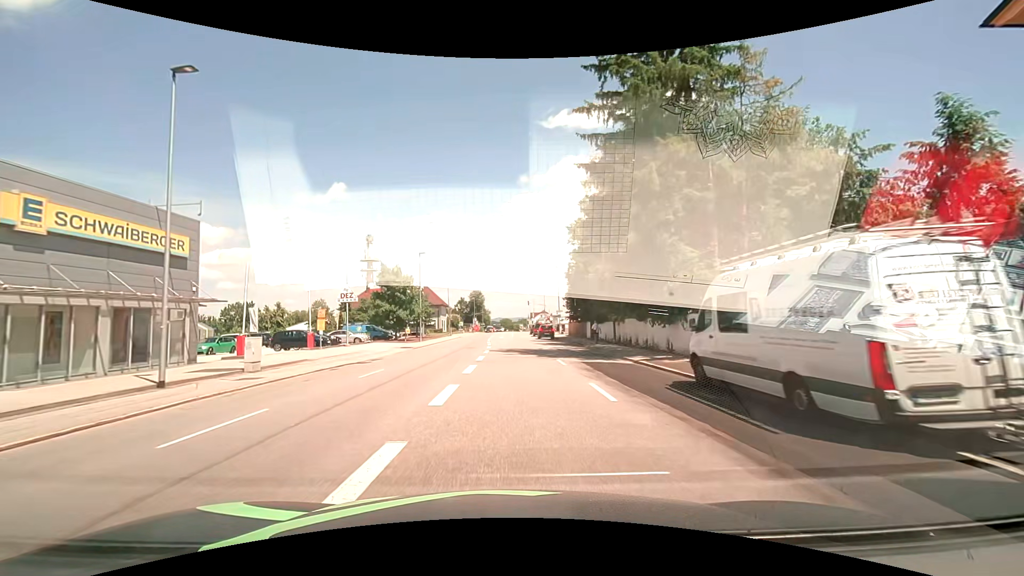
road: tertiary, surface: asphalt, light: Day
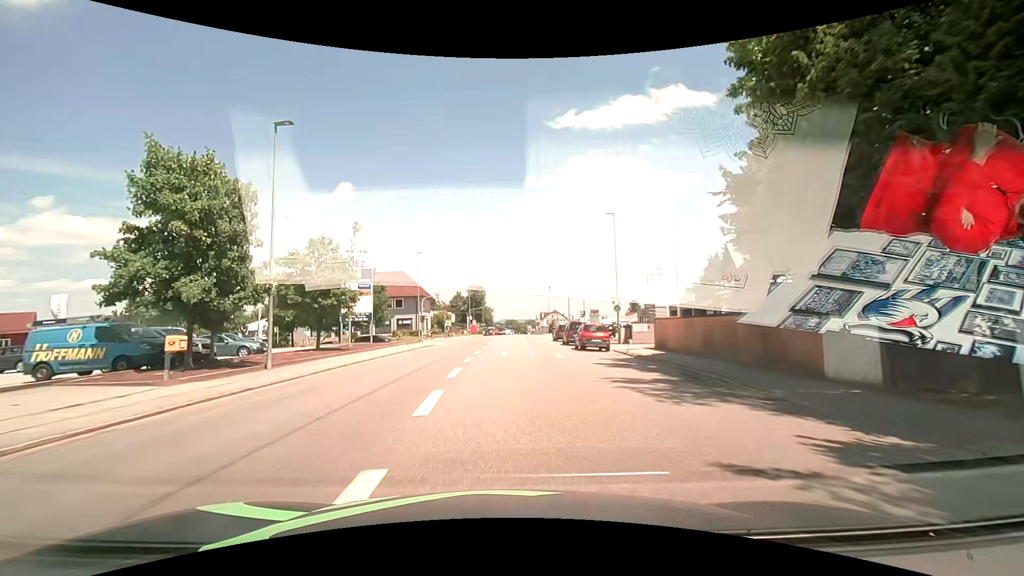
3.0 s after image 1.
(-0.2, +37.3) m; -1°
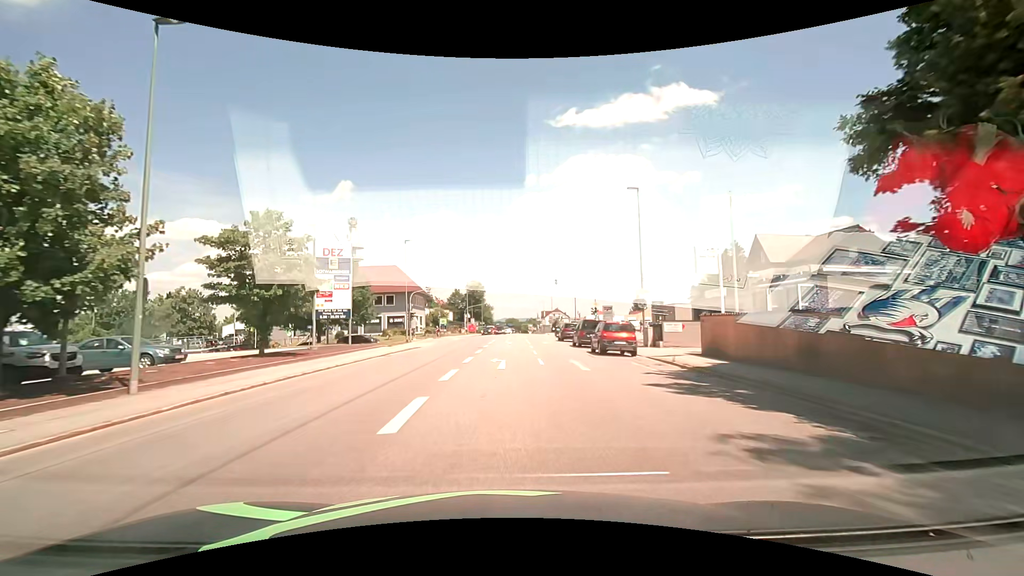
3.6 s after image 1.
(0.0, +7.1) m; 0°
